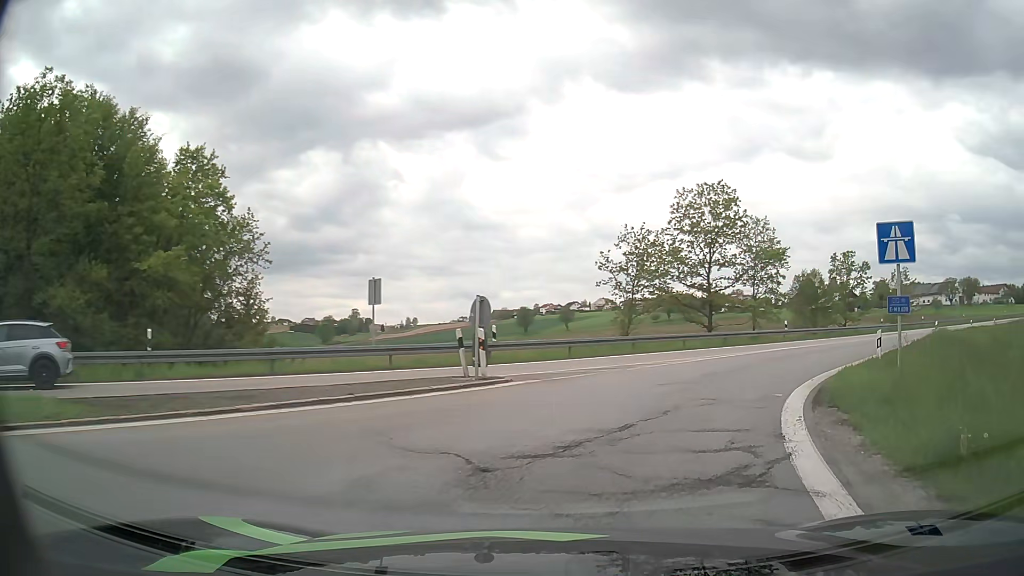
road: motorway_link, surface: asphalt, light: Day
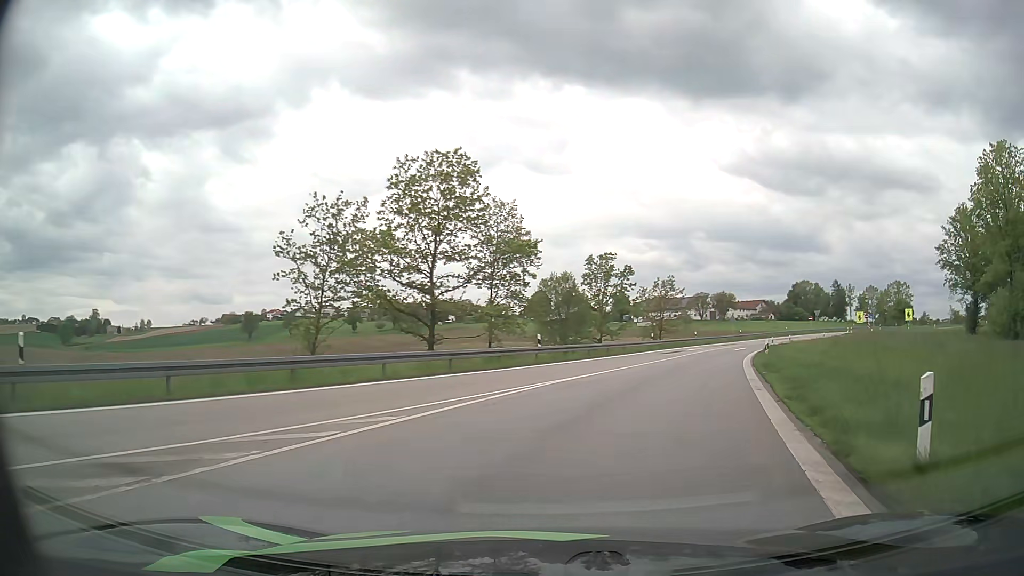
(+2.6, +12.5) m; +23°
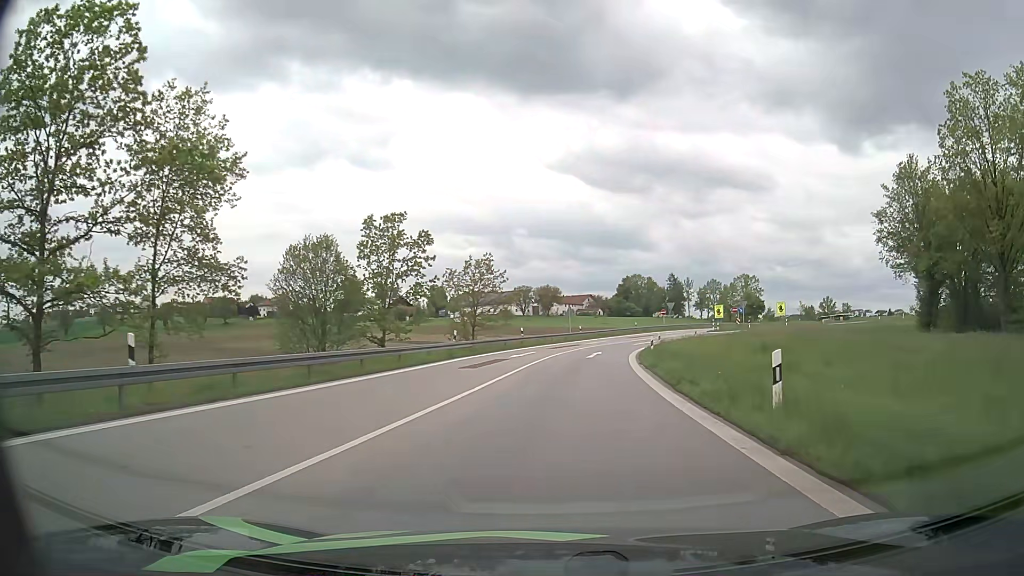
(+3.6, +20.3) m; +16°
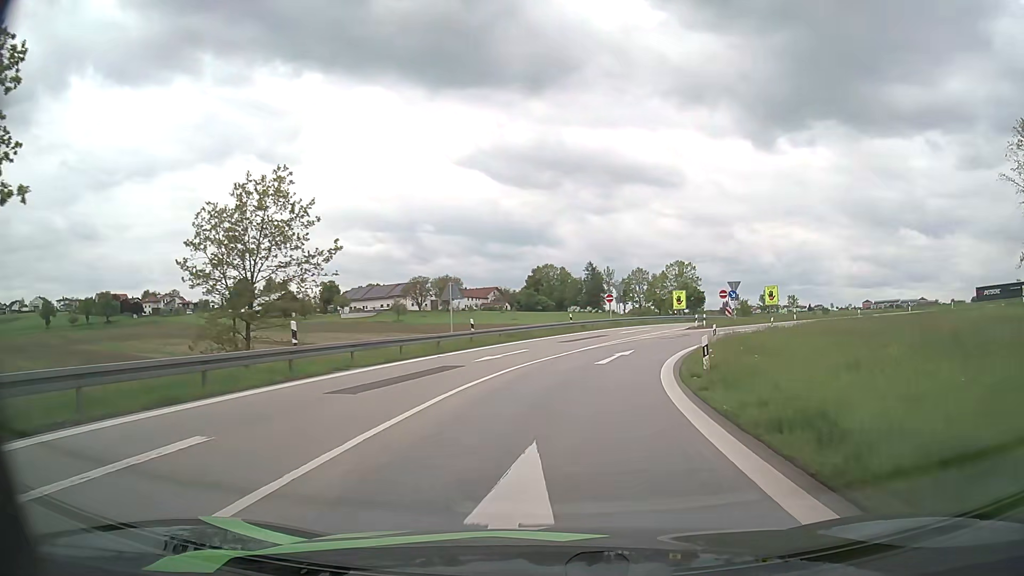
(+2.0, +32.9) m; +8°
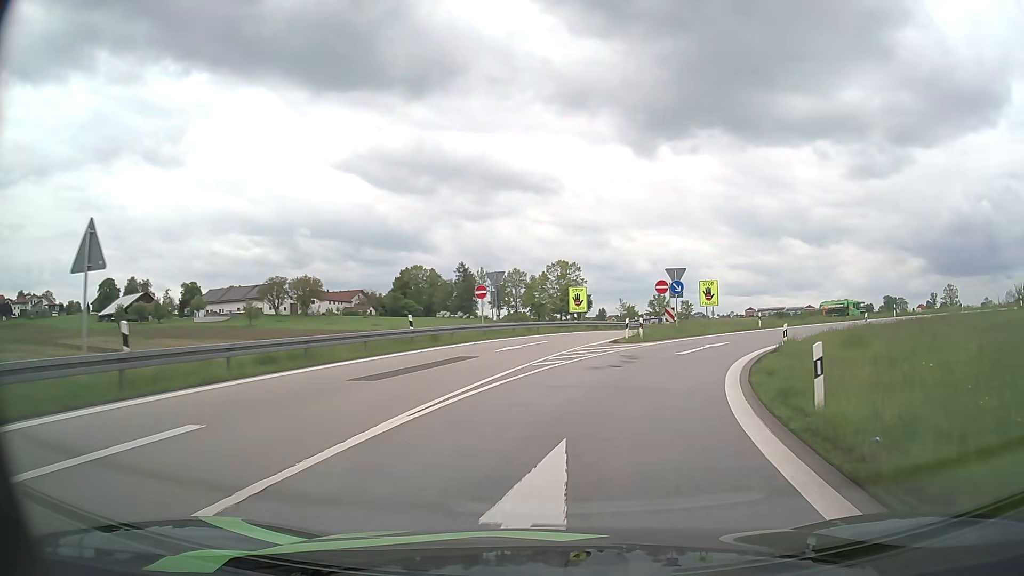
(+1.6, +20.6) m; +11°
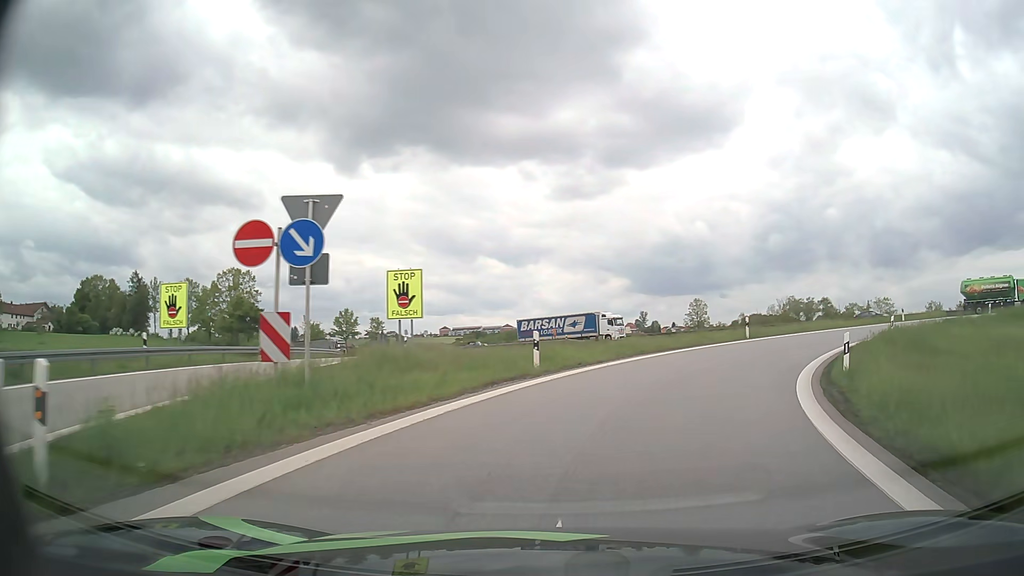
(+4.9, +24.3) m; +25°
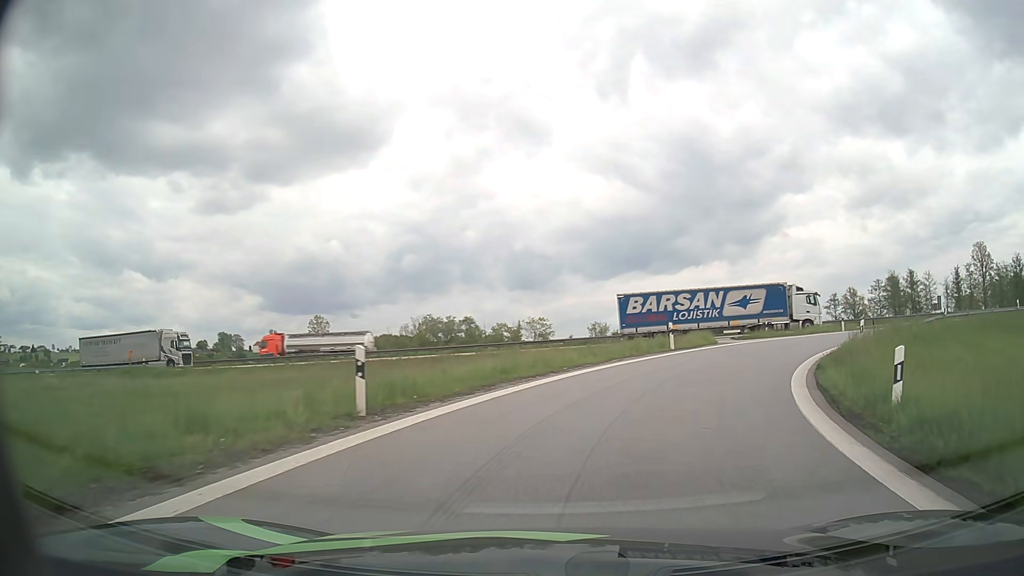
(+5.8, +21.5) m; +31°
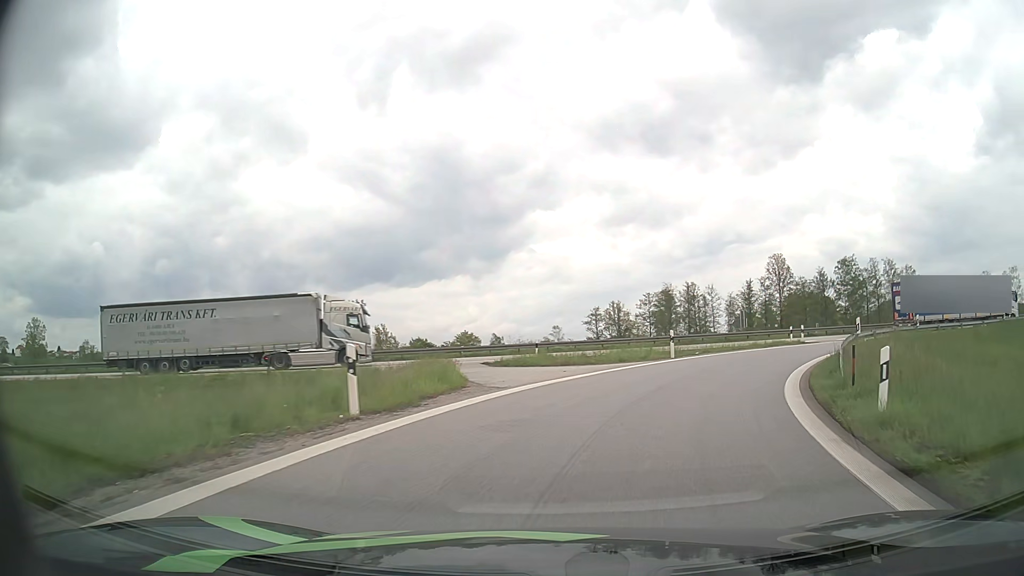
(+3.2, +16.0) m; +22°
(+1, +10) (+4, +19) (+10, +28) (+16, +35) (+25, +41) (+34, +45) (+43, +48) (+53, +51) (+63, +53) (+72, +55) m
